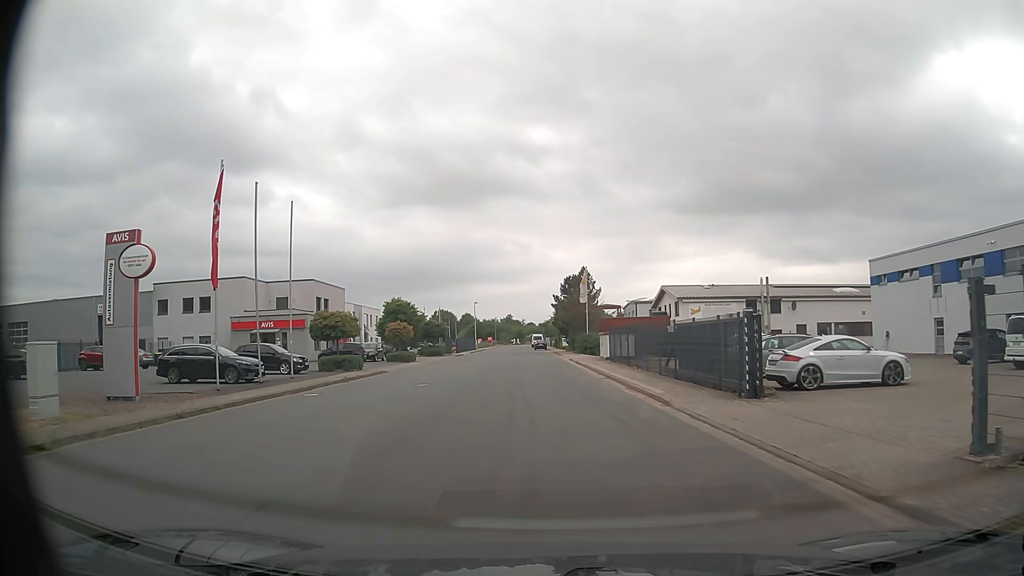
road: unclassified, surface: asphalt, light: Day
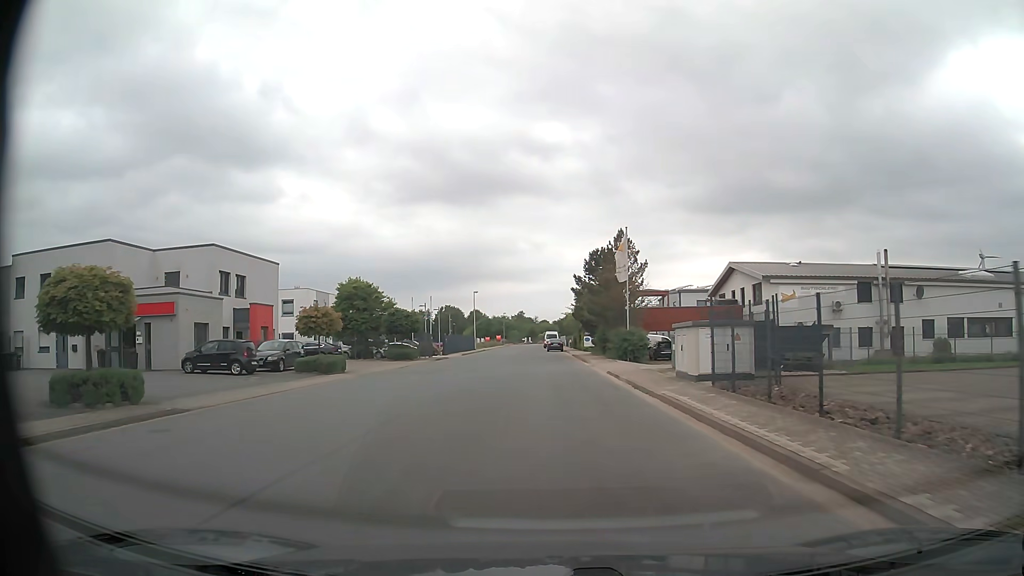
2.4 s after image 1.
(-0.2, +21.7) m; -1°
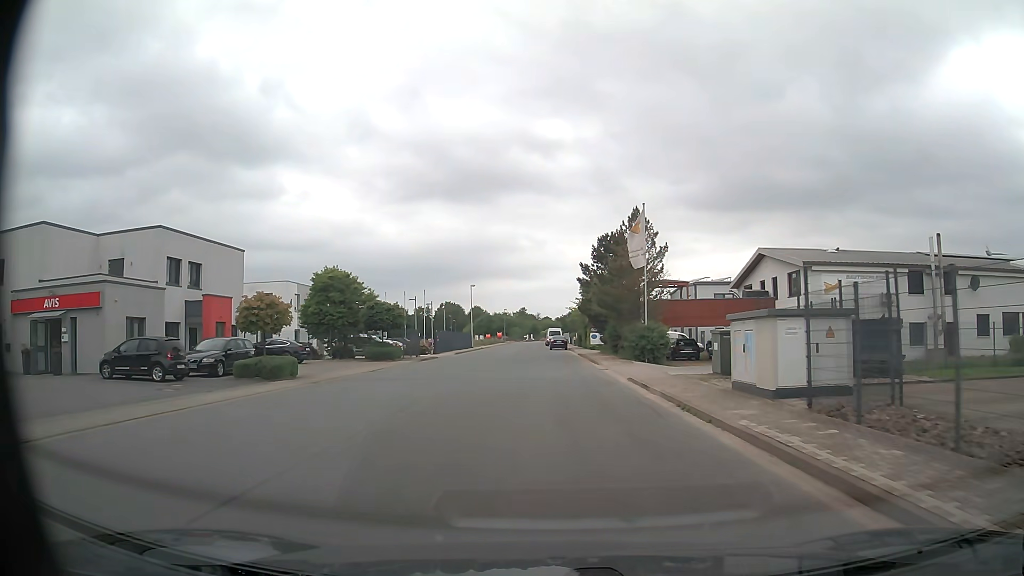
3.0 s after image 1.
(0.0, +6.5) m; 0°
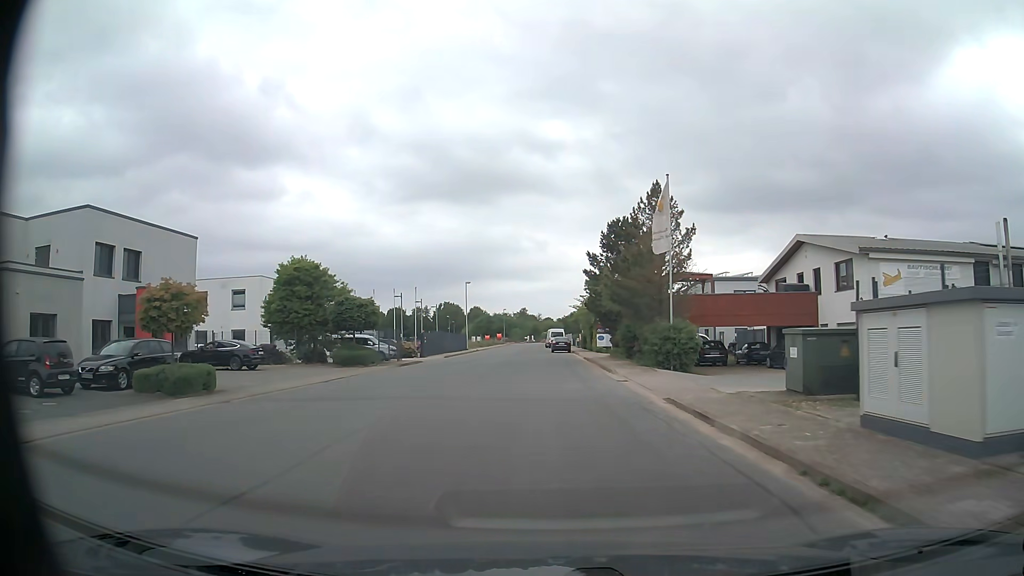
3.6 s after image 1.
(0.0, +6.6) m; 0°
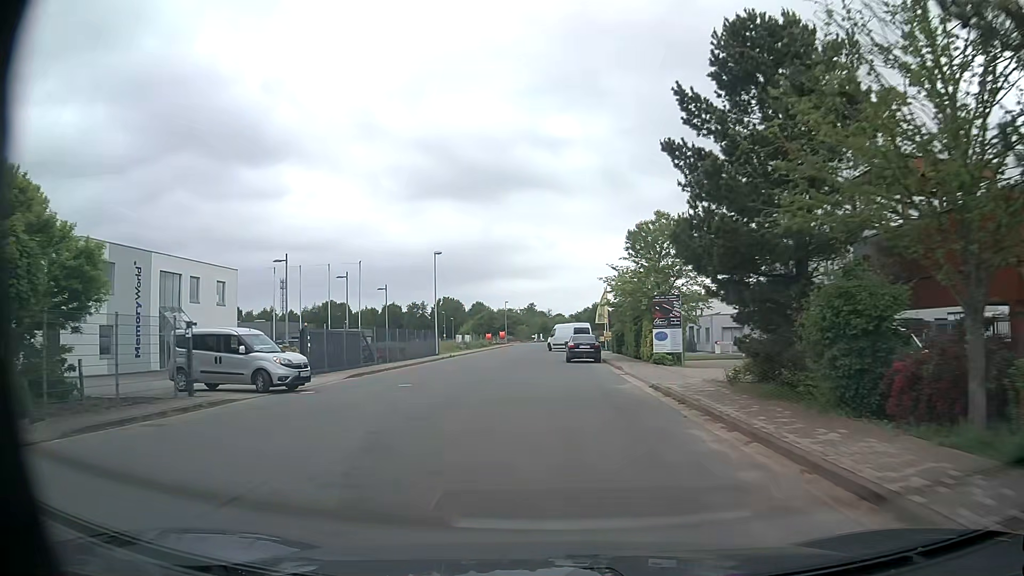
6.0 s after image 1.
(0.0, +26.7) m; -1°
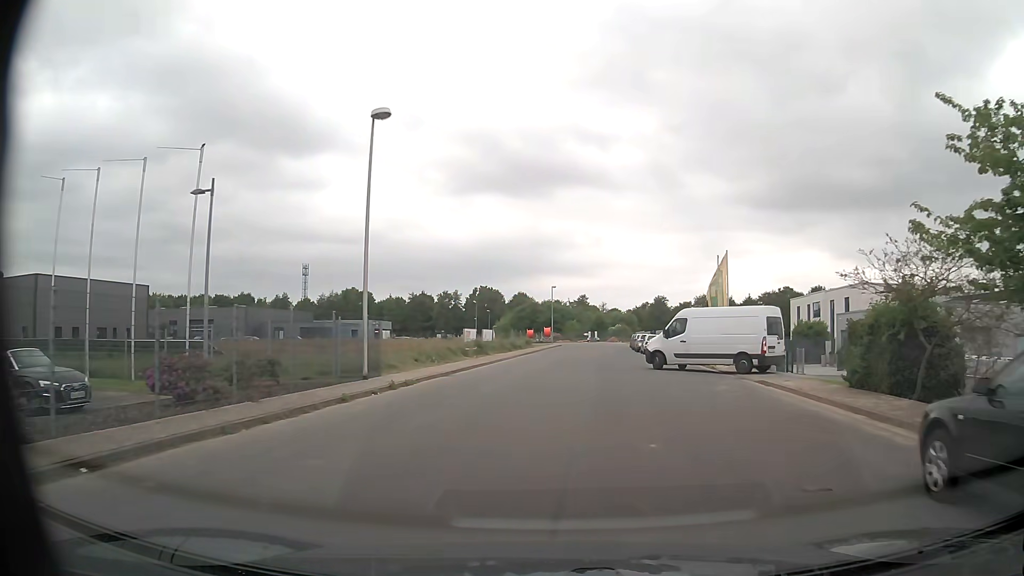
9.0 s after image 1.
(-1.8, +32.1) m; -4°
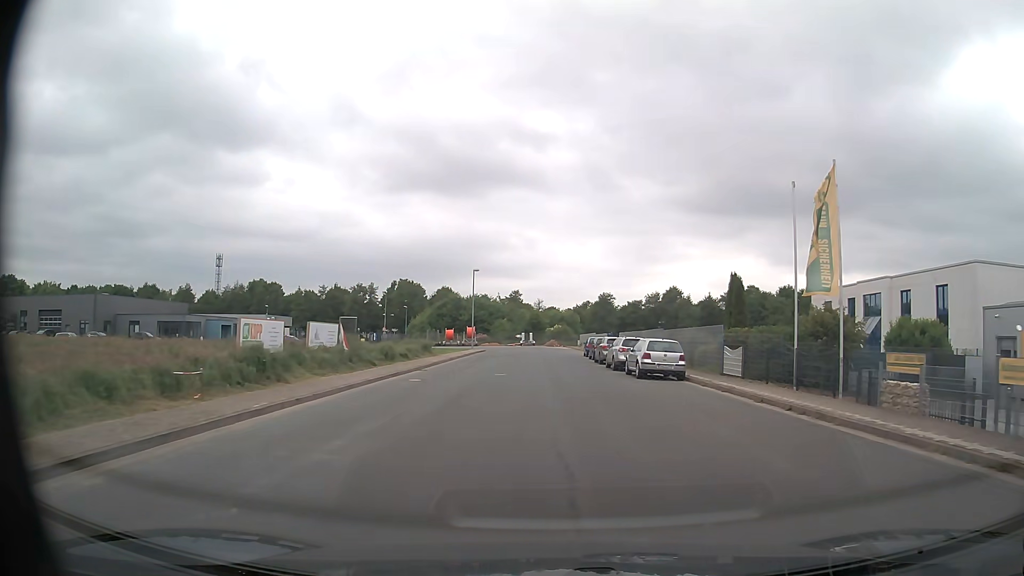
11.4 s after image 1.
(+1.2, +25.0) m; +6°
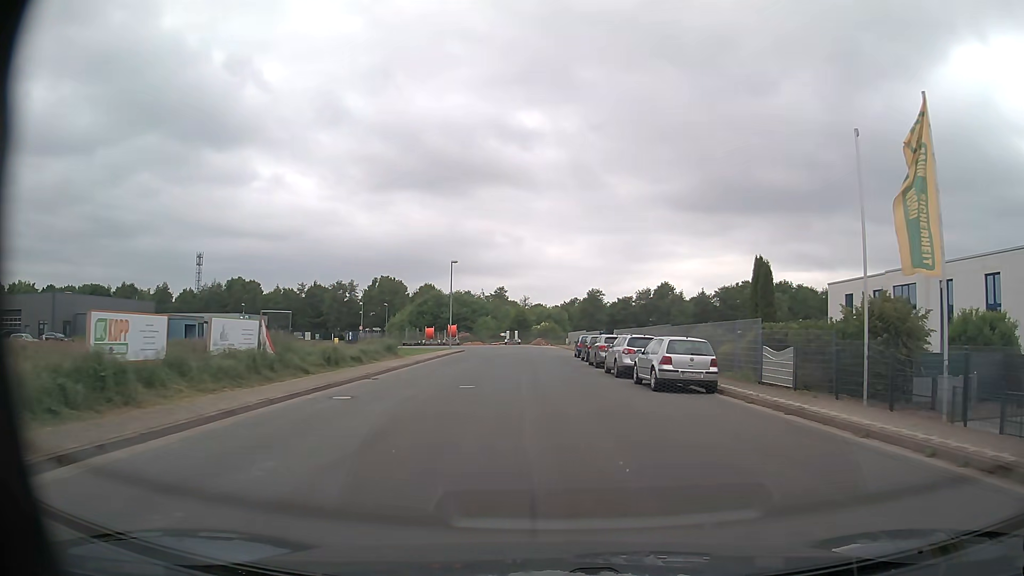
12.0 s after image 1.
(+0.1, +6.4) m; +1°
